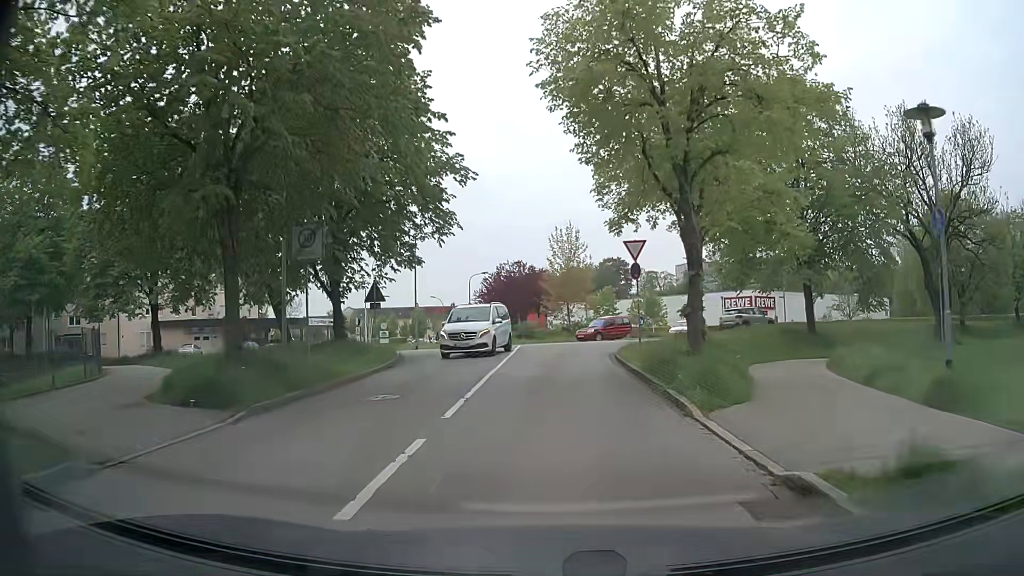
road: residential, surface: asphalt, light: Day
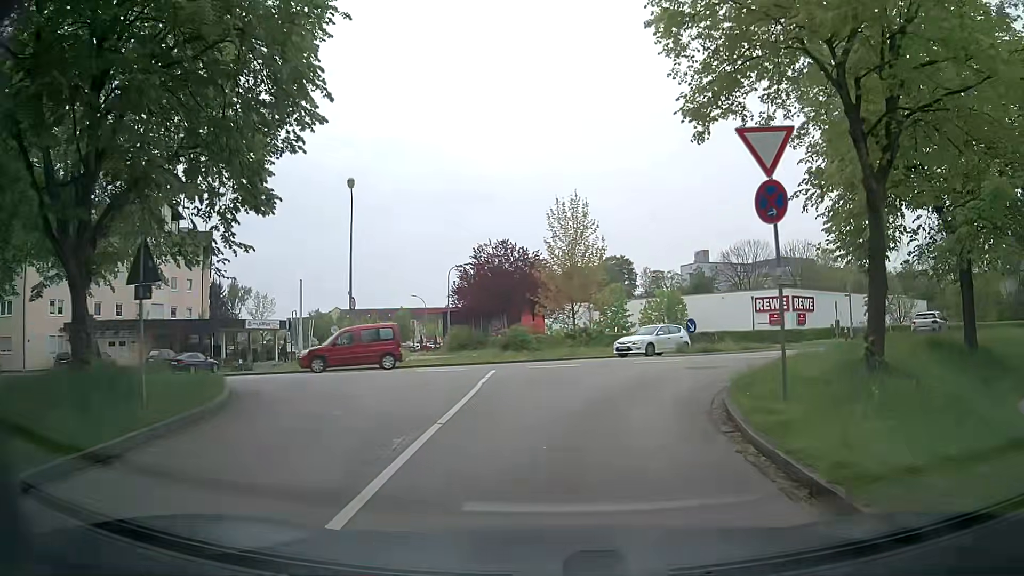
(-0.1, +14.3) m; 0°
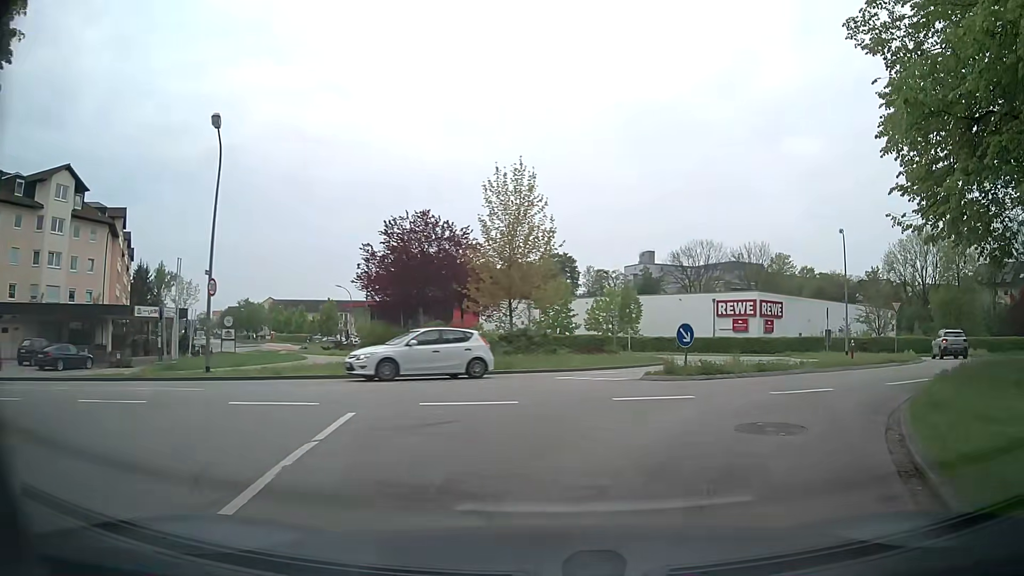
(+0.1, +8.3) m; +6°
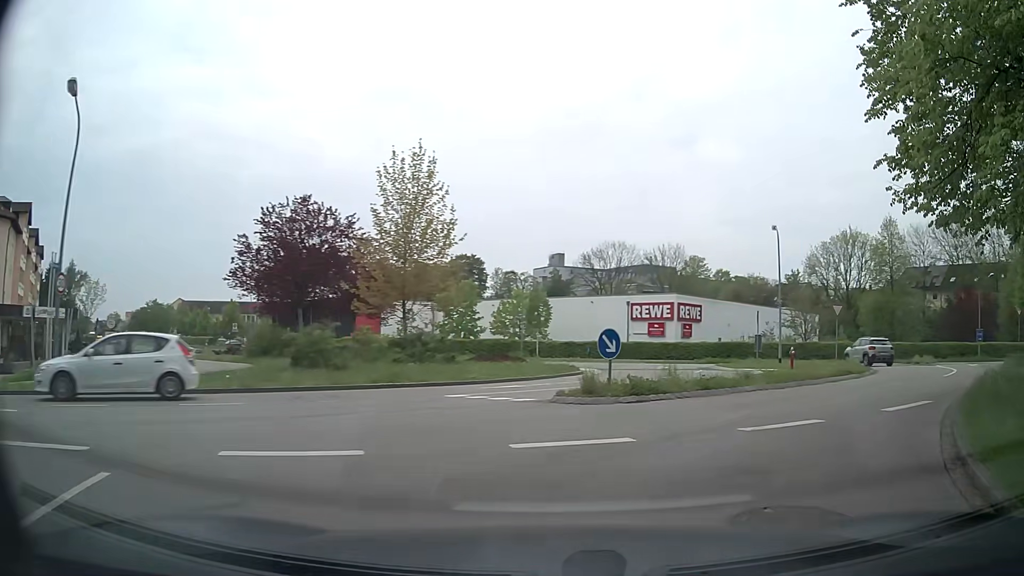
(+0.2, +3.8) m; +8°
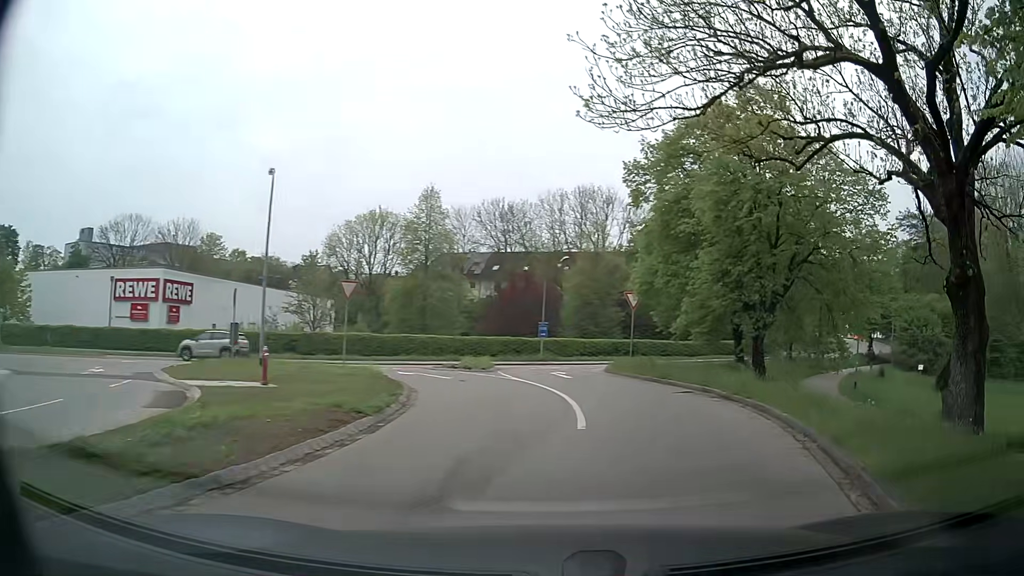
(+4.0, +11.2) m; +39°
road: tertiary
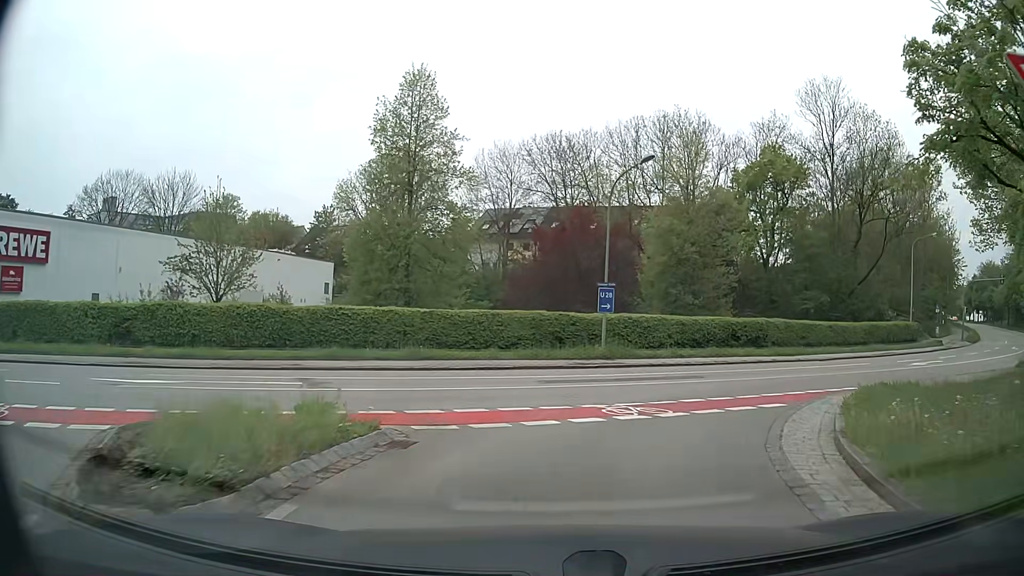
(+0.7, +23.7) m; -6°
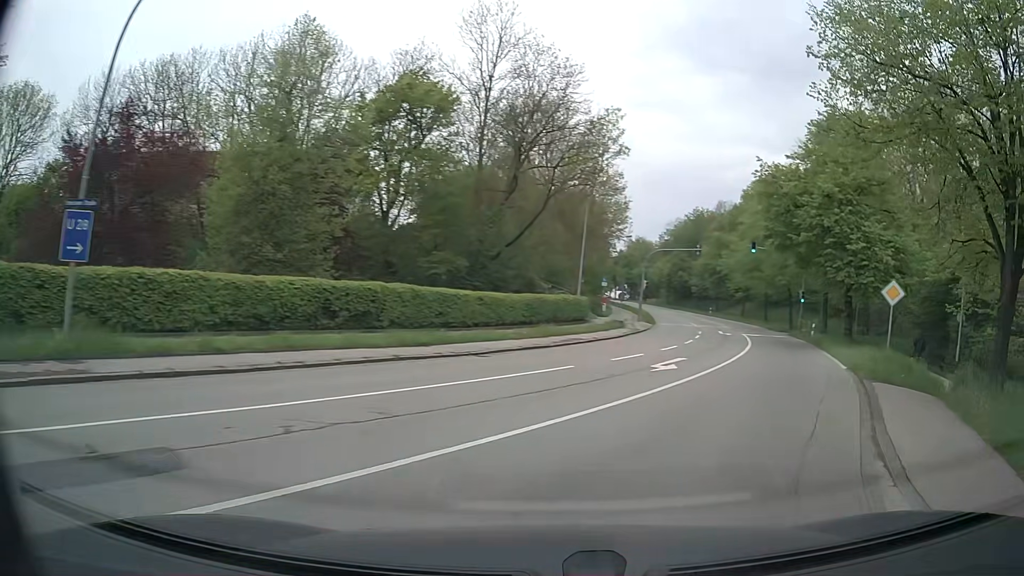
(+3.3, +13.2) m; +33°
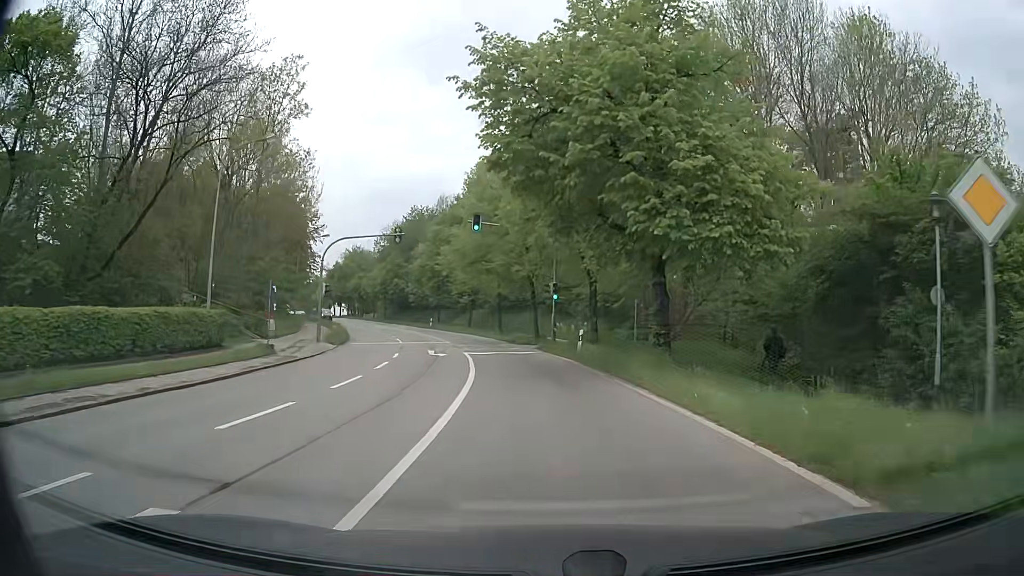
(+4.6, +16.3) m; +22°
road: secondary
(0, +10) (-1, +20) (-2, +30) (-4, +40) (-6, +49) (-9, +59) (-13, +68) (-16, +78) (-20, +87) (-24, +96) m
